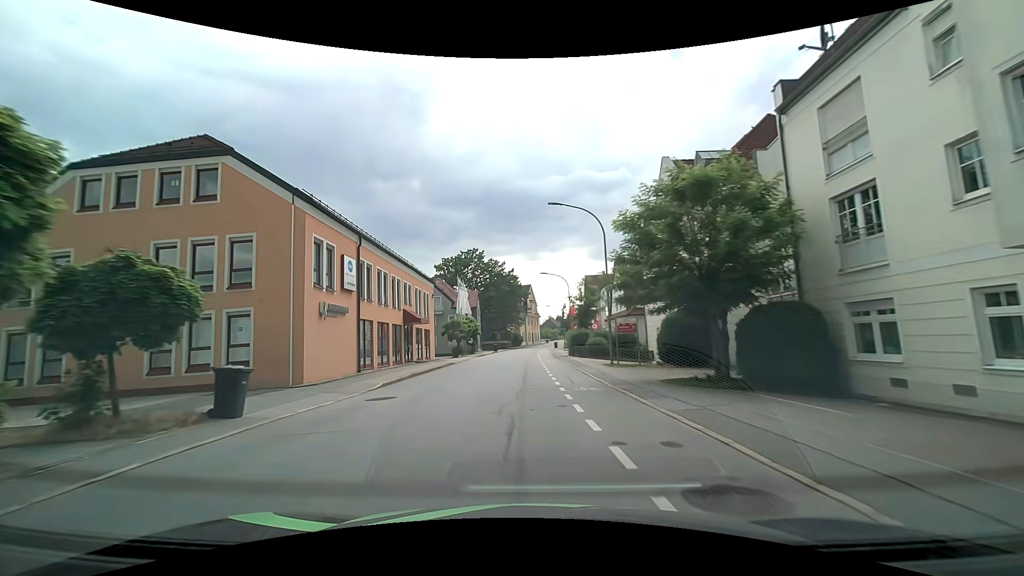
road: tertiary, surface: asphalt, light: Day
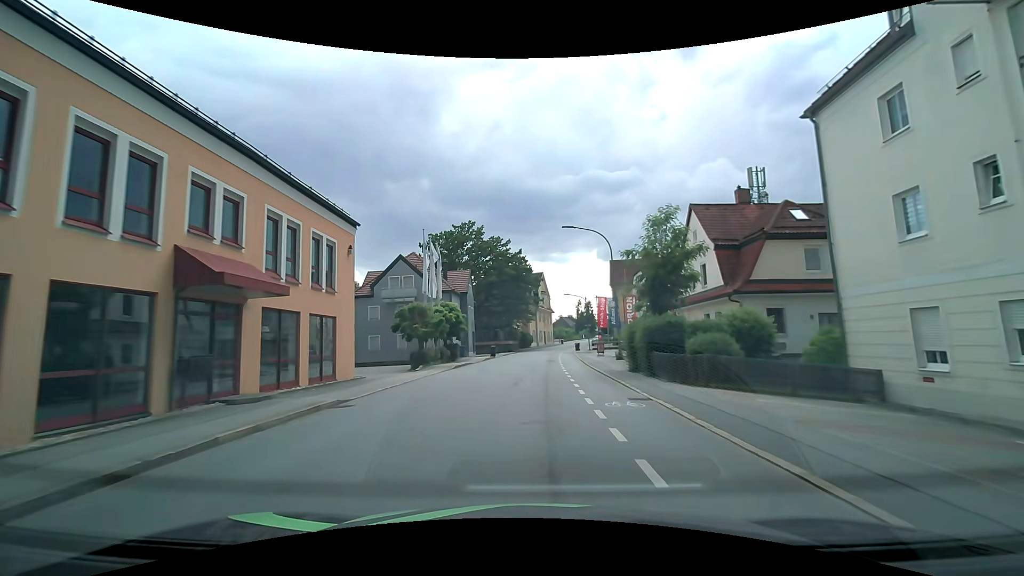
(-0.4, +23.0) m; 0°
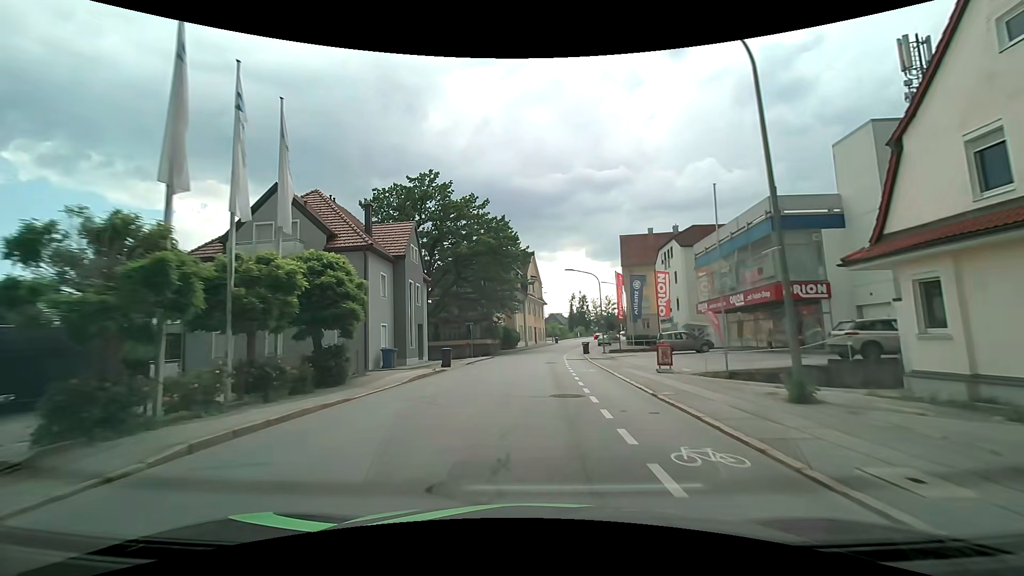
(0.0, +22.4) m; 0°
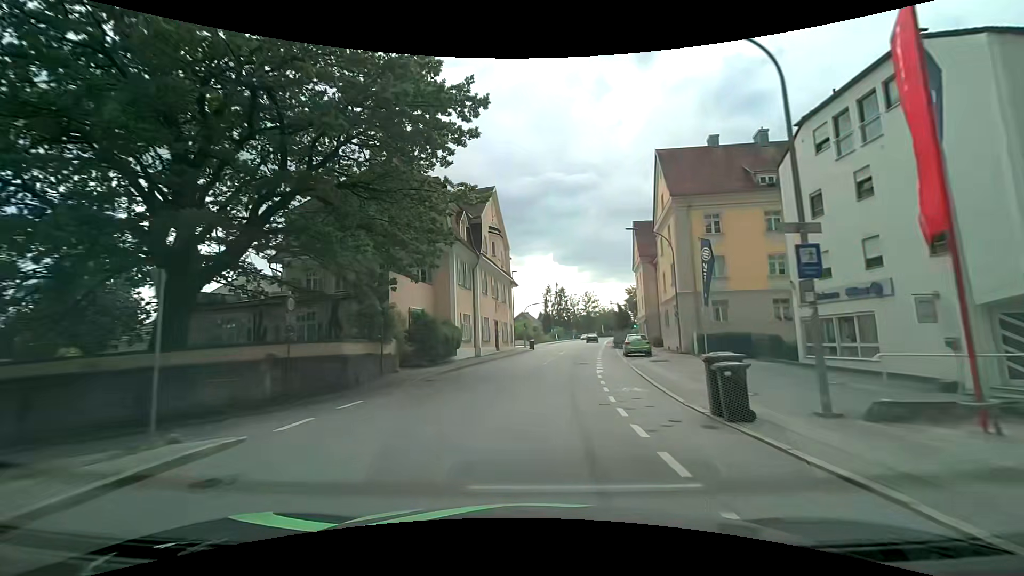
(+1.0, +35.9) m; +4°
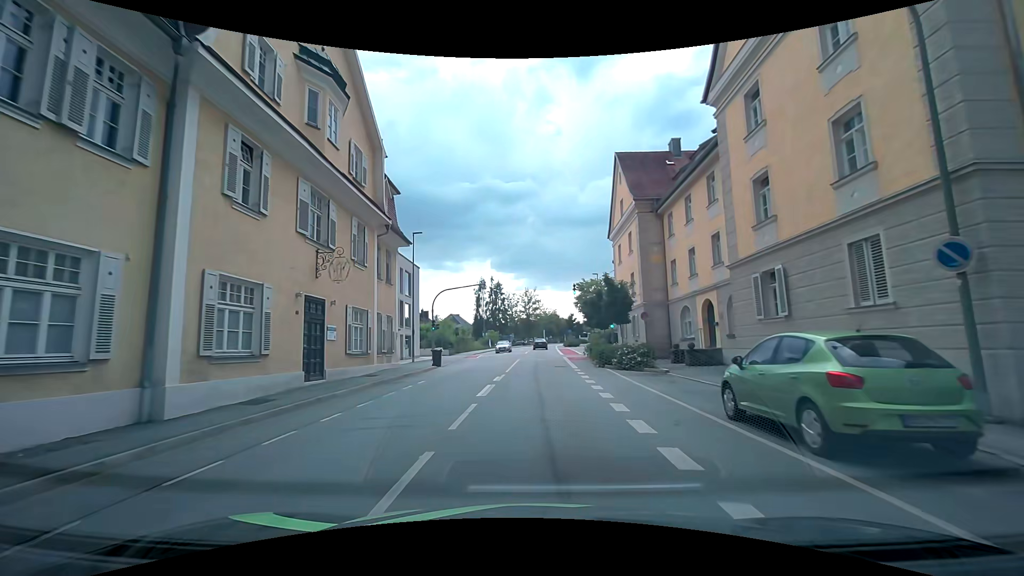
(+1.9, +26.8) m; +8°
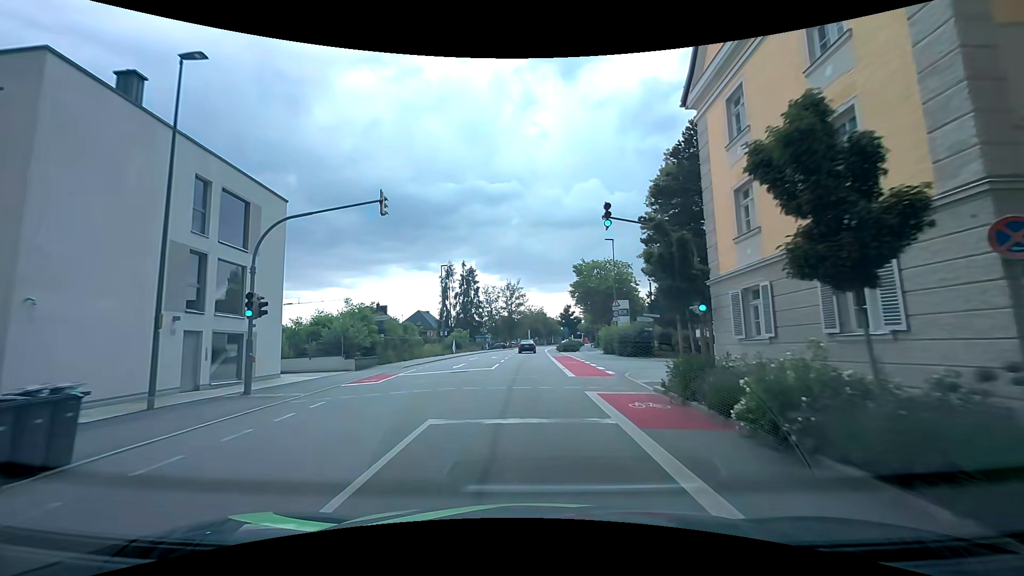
(+0.5, +25.2) m; +2°
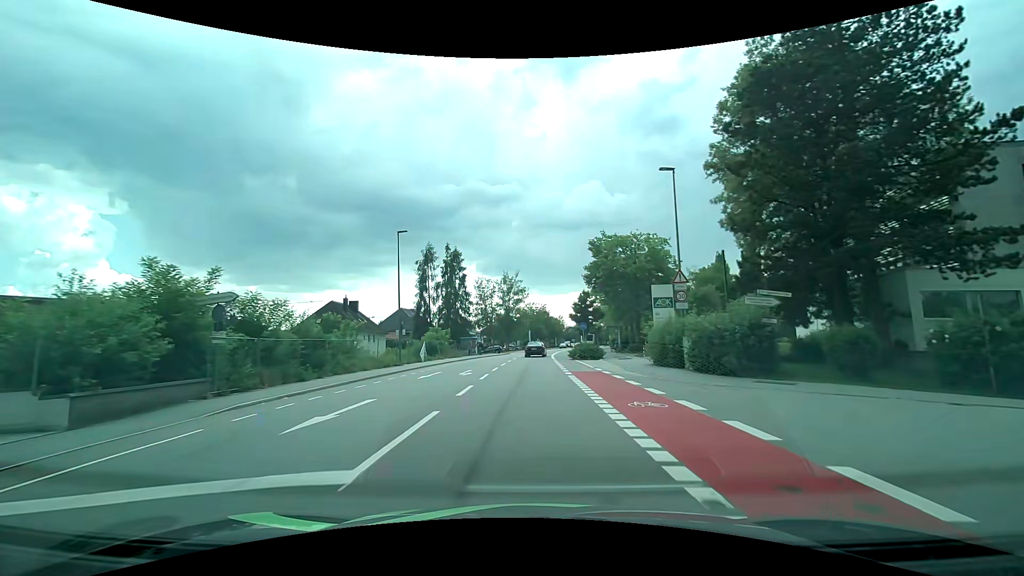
(-0.1, +19.0) m; 0°
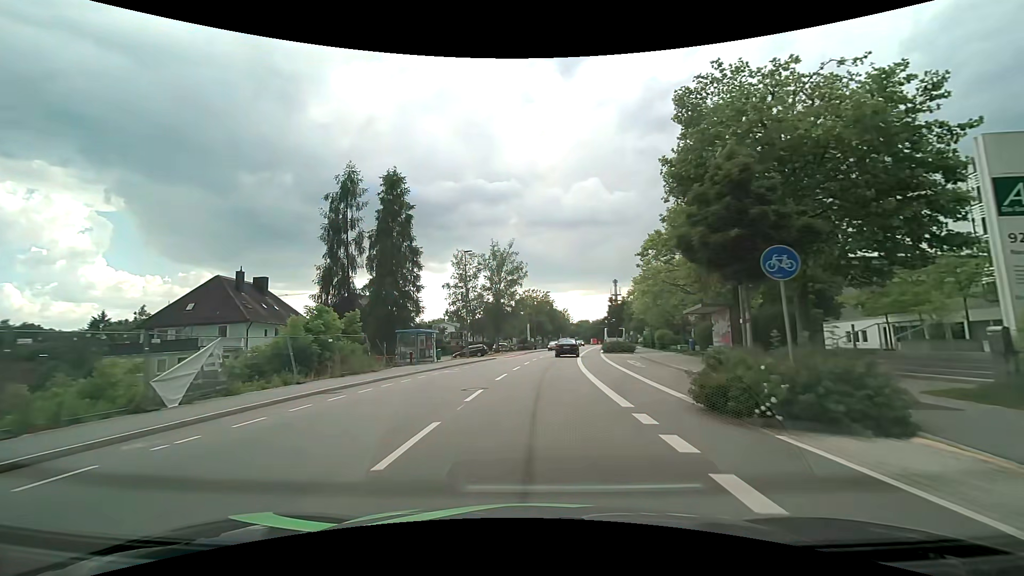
(-0.2, +31.6) m; -1°
(0, +10) (0, +20) (+1, +30) (+2, +40) (+3, +50) (+5, +60) (+7, +70) (+8, +79) (+10, +89) (+11, +99) m
